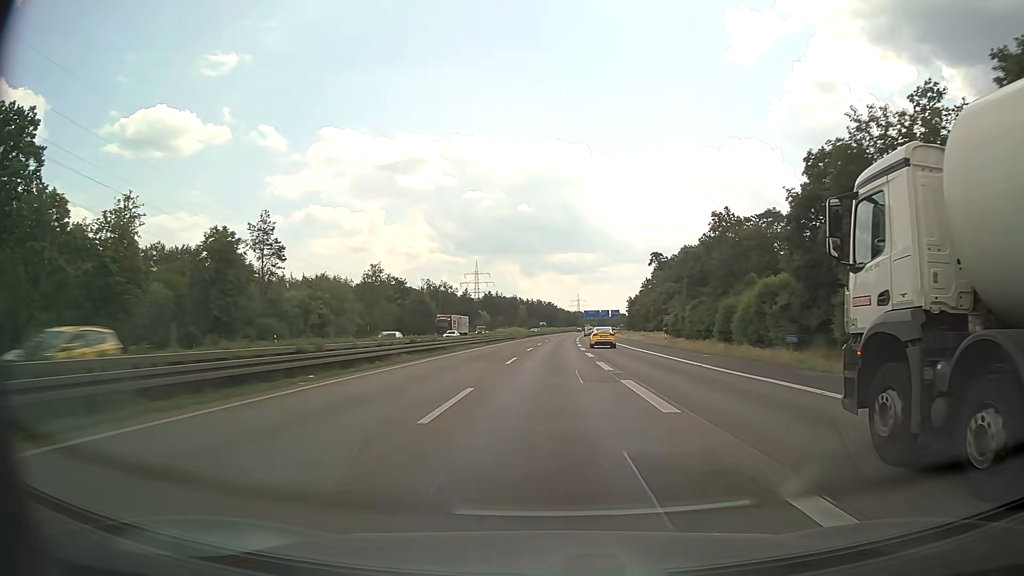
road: motorway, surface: asphalt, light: Day
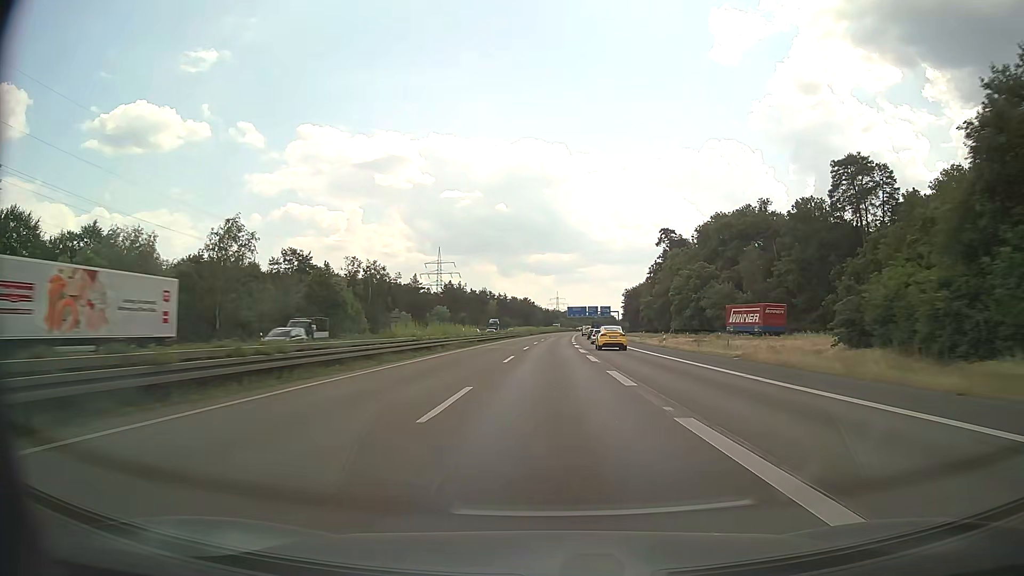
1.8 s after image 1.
(+1.0, +54.7) m; +2°
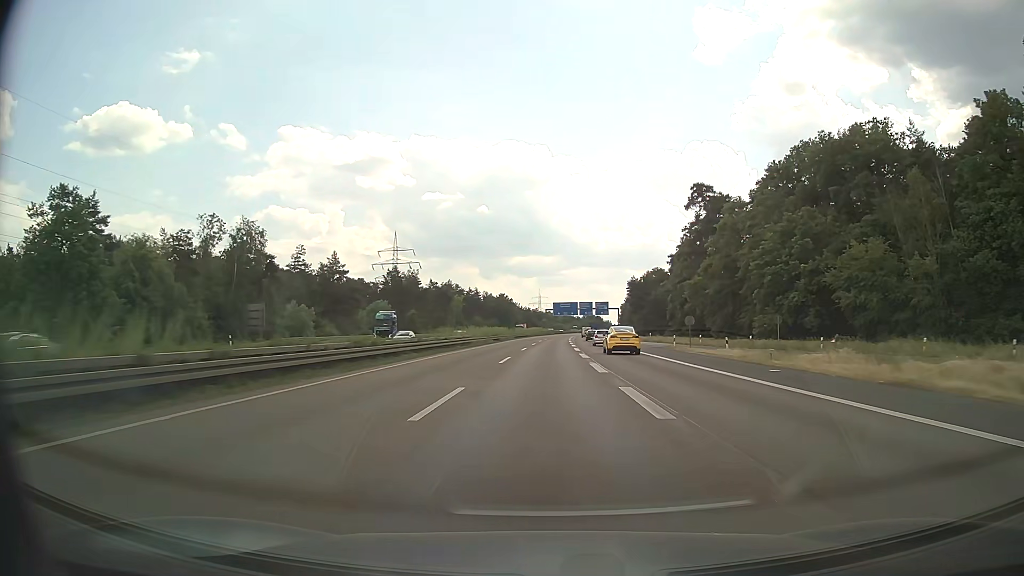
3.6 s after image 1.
(+0.9, +54.4) m; +2°
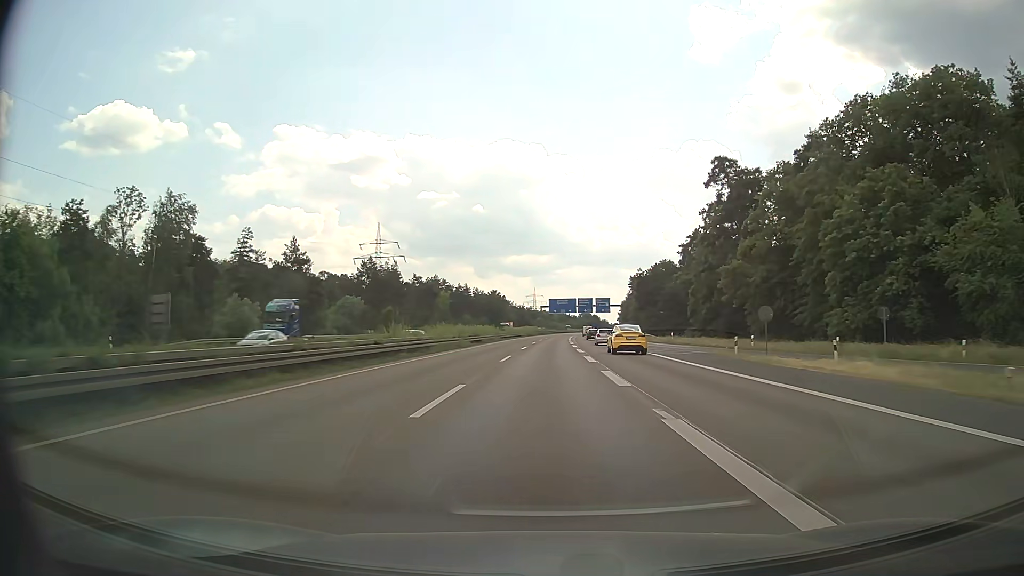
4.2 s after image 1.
(+0.1, +18.1) m; 0°
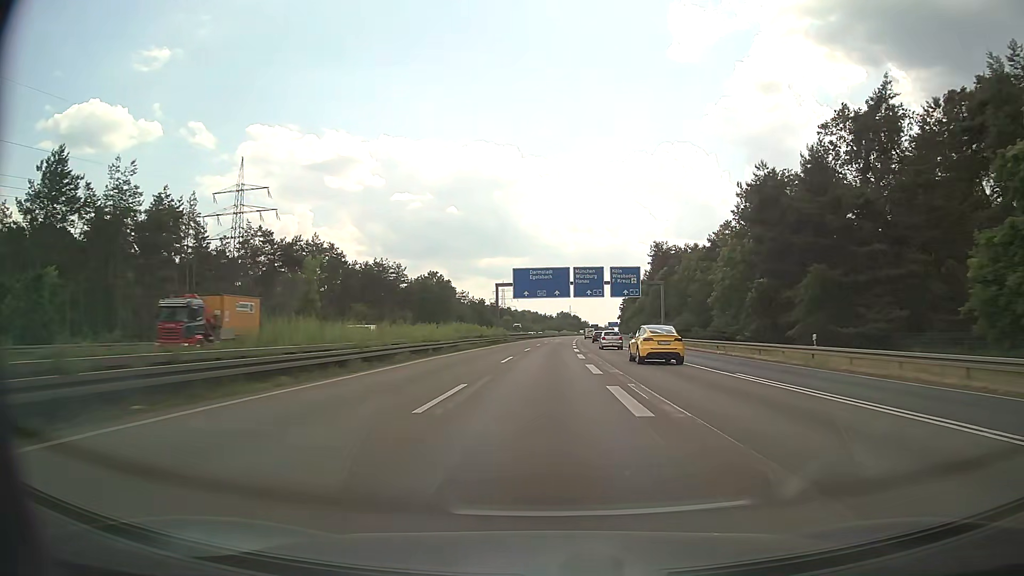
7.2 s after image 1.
(+1.8, +90.3) m; +2°
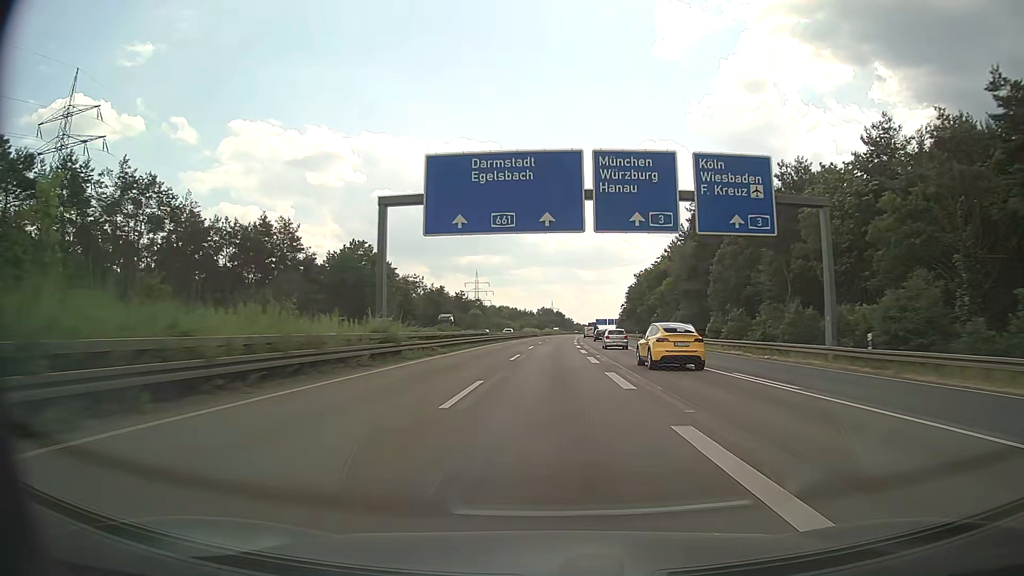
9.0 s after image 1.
(+0.7, +54.1) m; +2°
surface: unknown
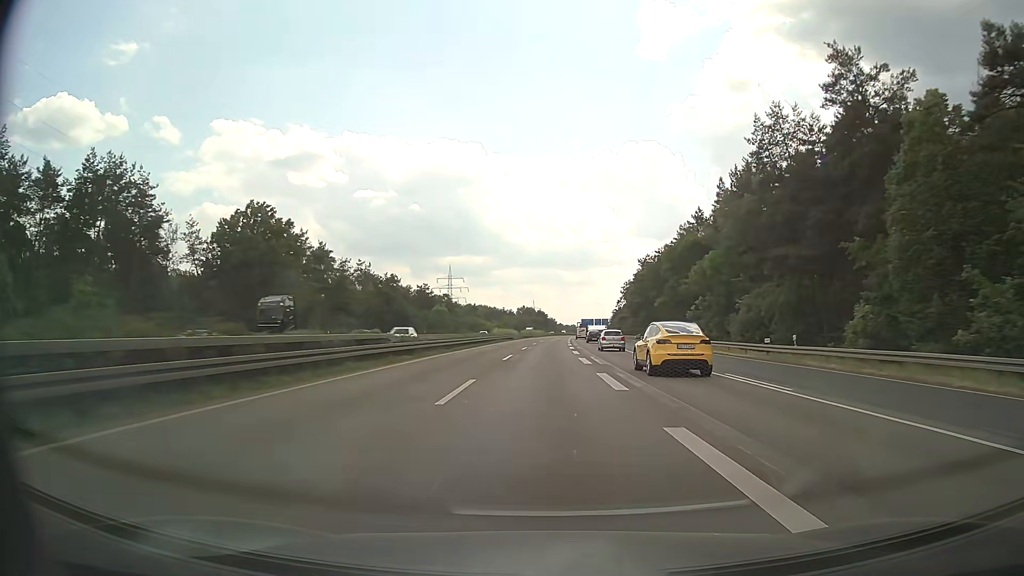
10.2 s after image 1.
(+0.6, +36.1) m; +2°
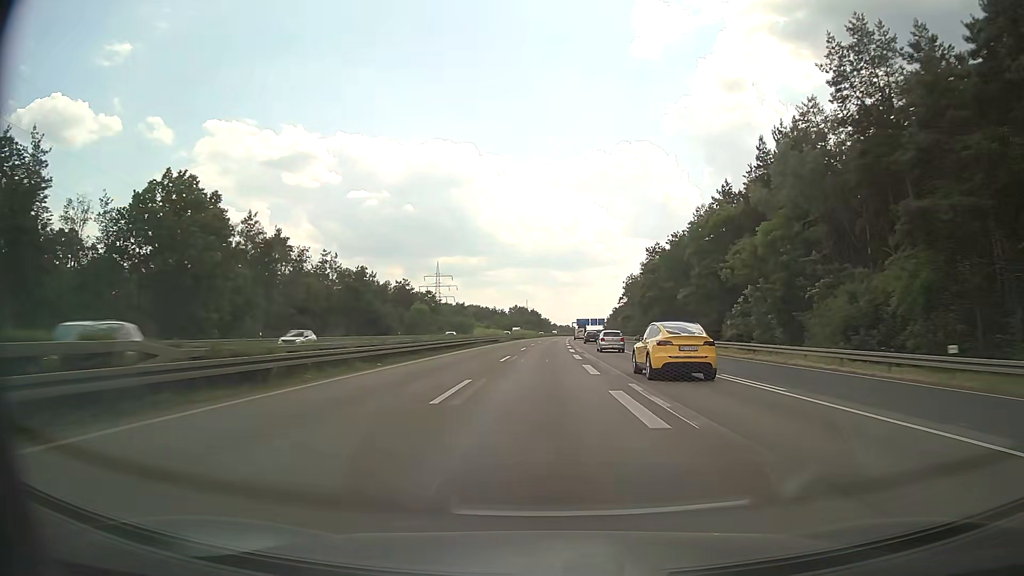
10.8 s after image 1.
(+0.1, +18.0) m; 0°
(0, +10) (0, +20) (0, +30) (0, +40) (+1, +50) (+1, +60) (+1, +70) (+1, +80) (+2, +90) (+2, +100) m
